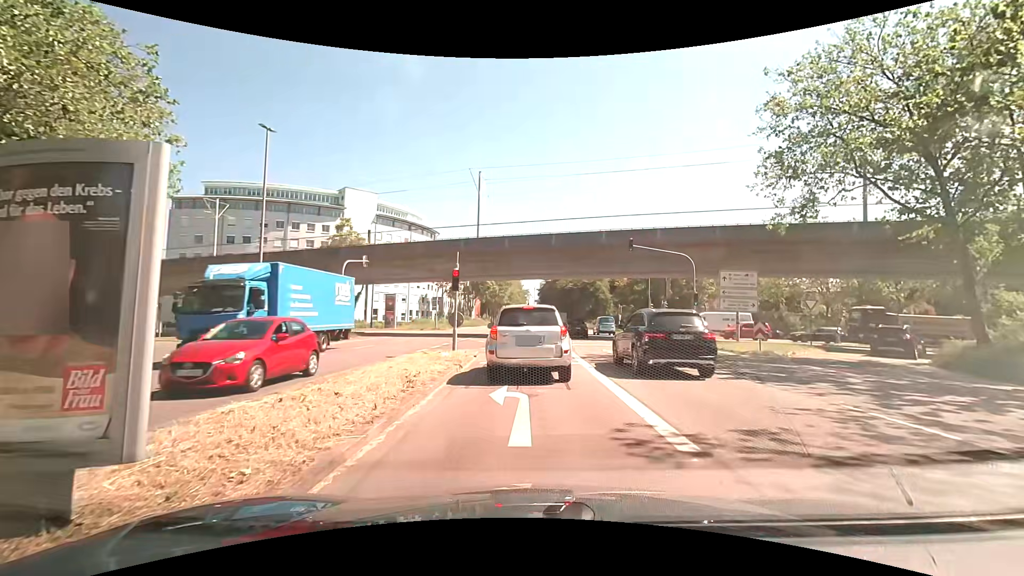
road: secondary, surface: asphalt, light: Day
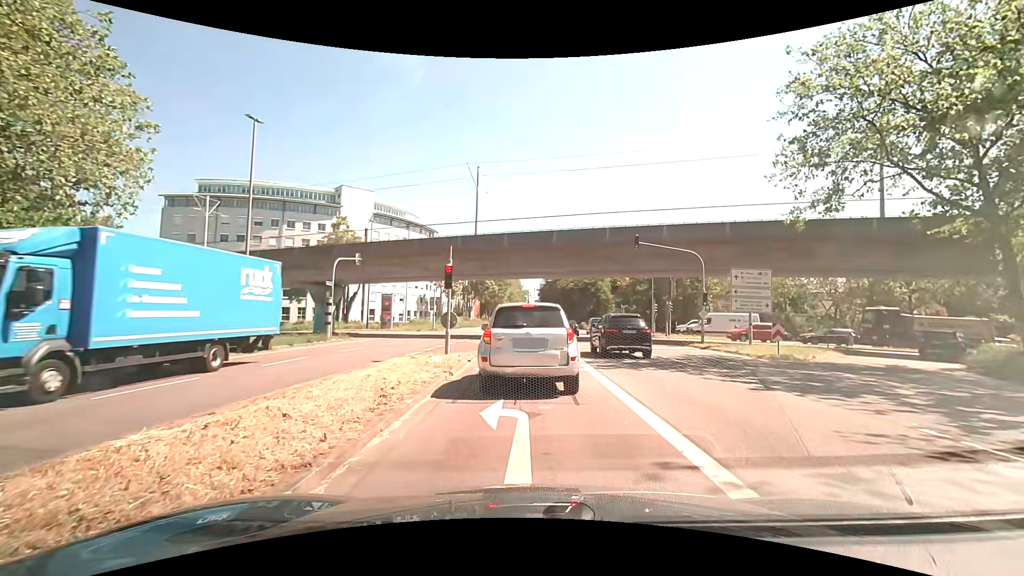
(0.0, +1.6) m; 0°
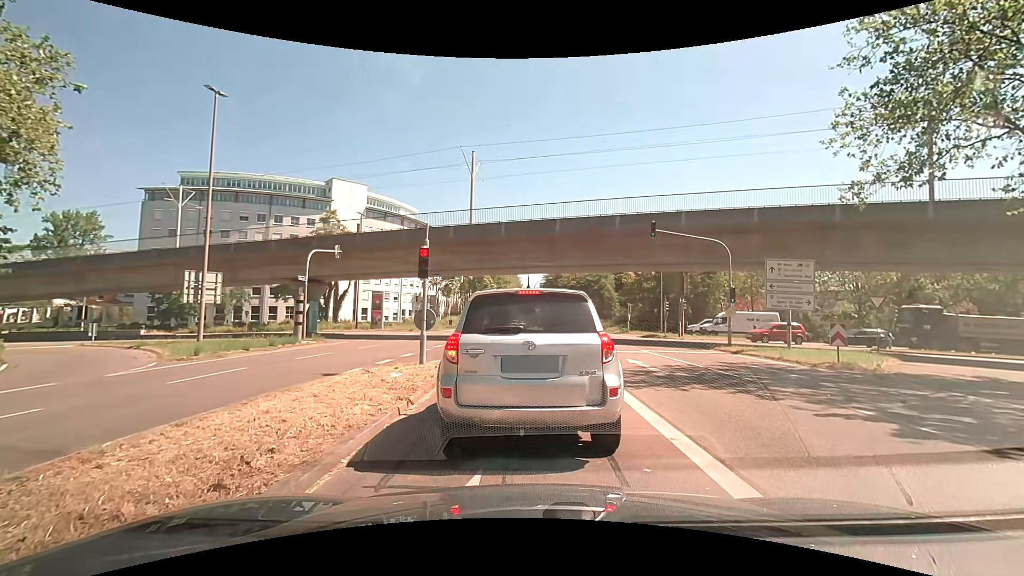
(0.0, +3.9) m; -1°
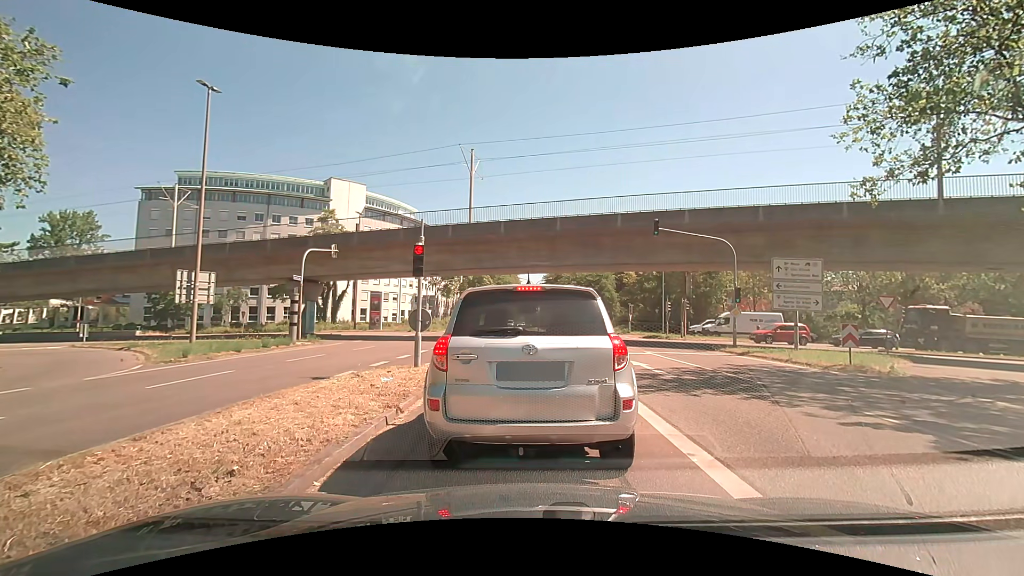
(0.0, +0.6) m; 0°
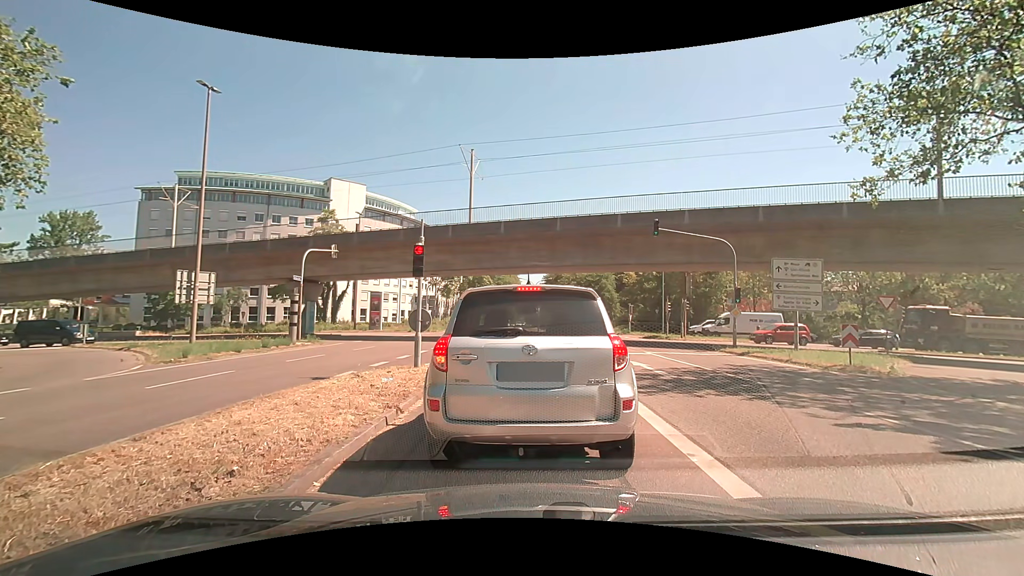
(0.0, 0.0) m; 0°
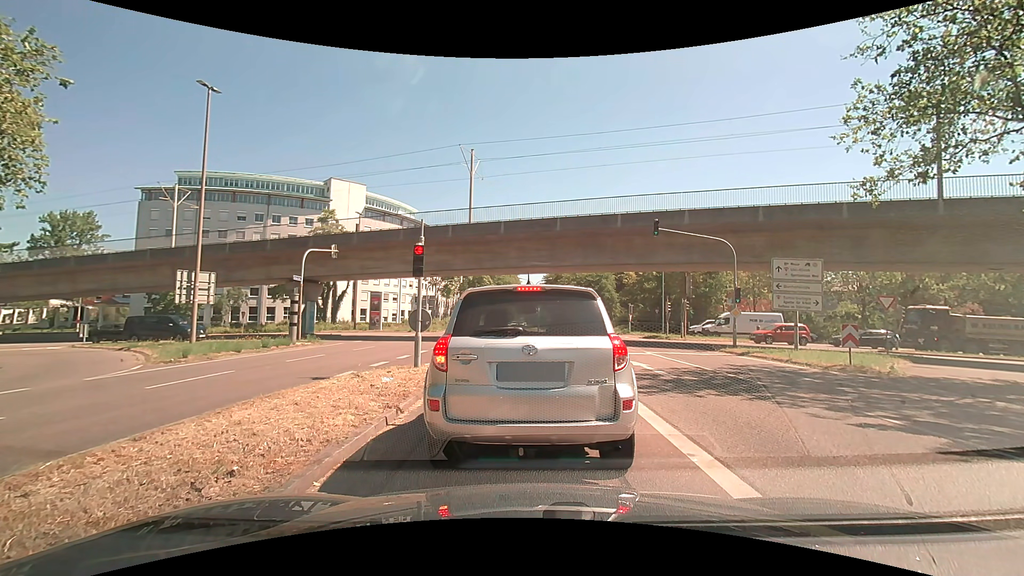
(0.0, 0.0) m; 0°
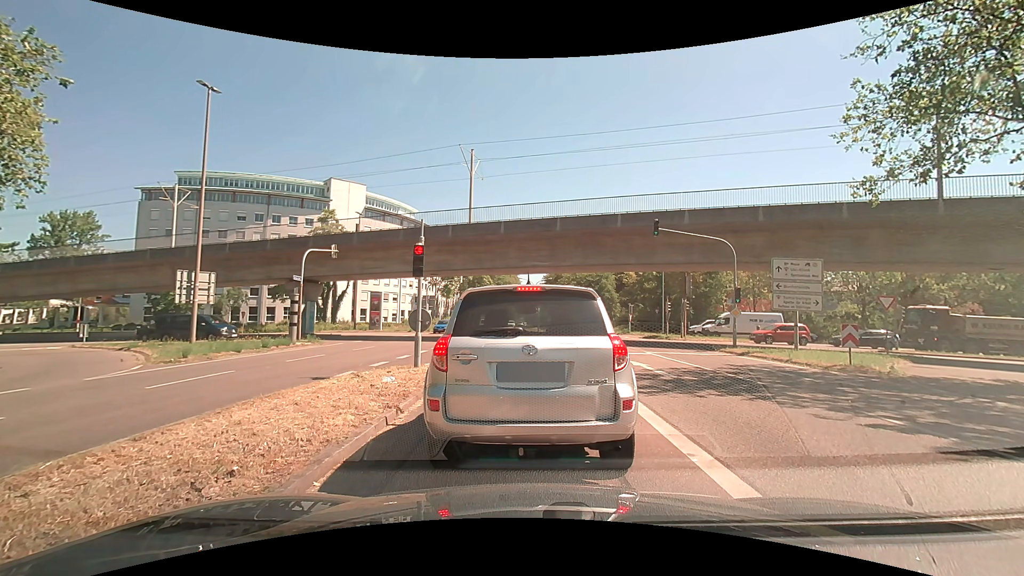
(0.0, 0.0) m; 0°
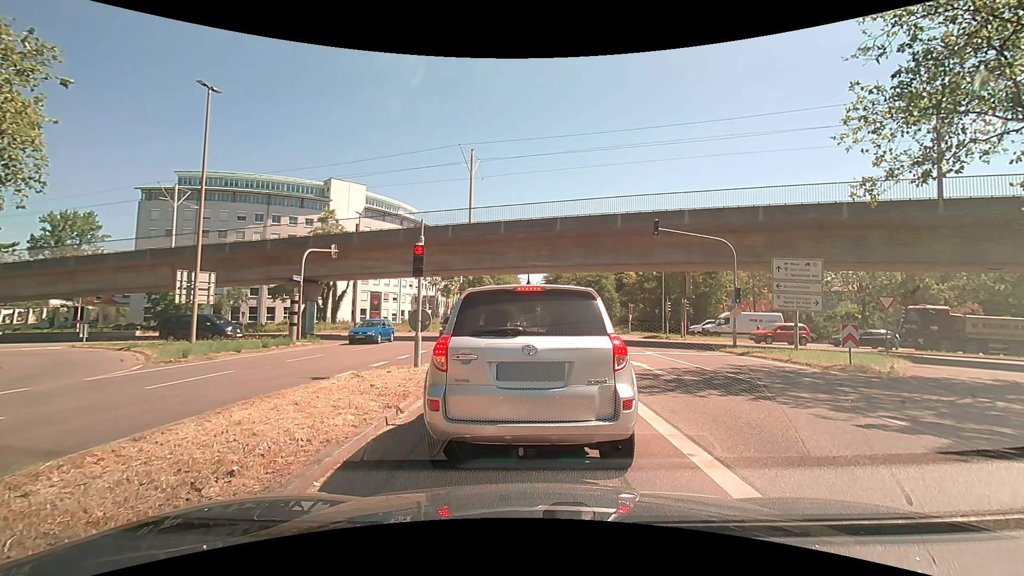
(0.0, 0.0) m; 0°
